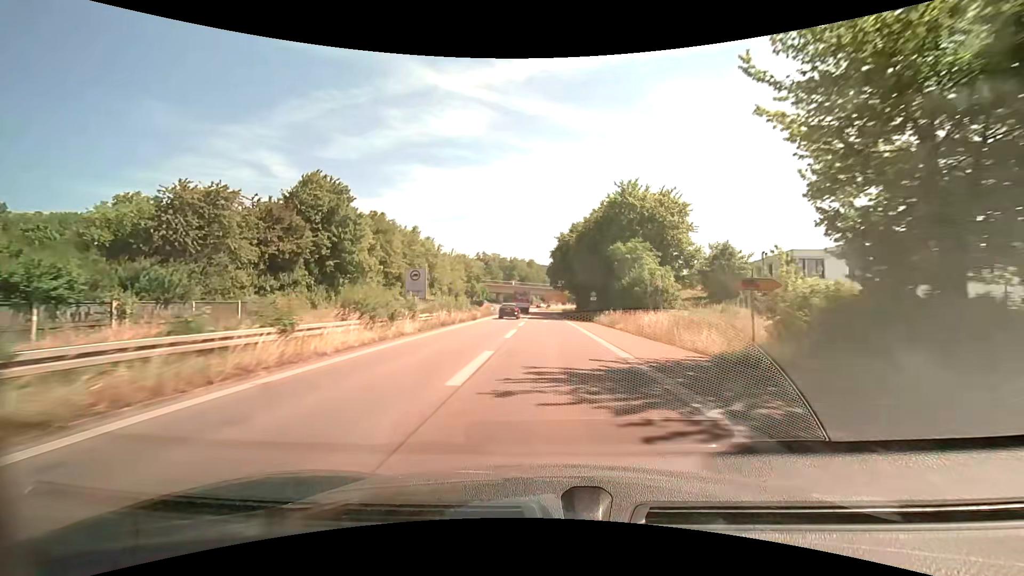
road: trunk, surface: asphalt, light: Day
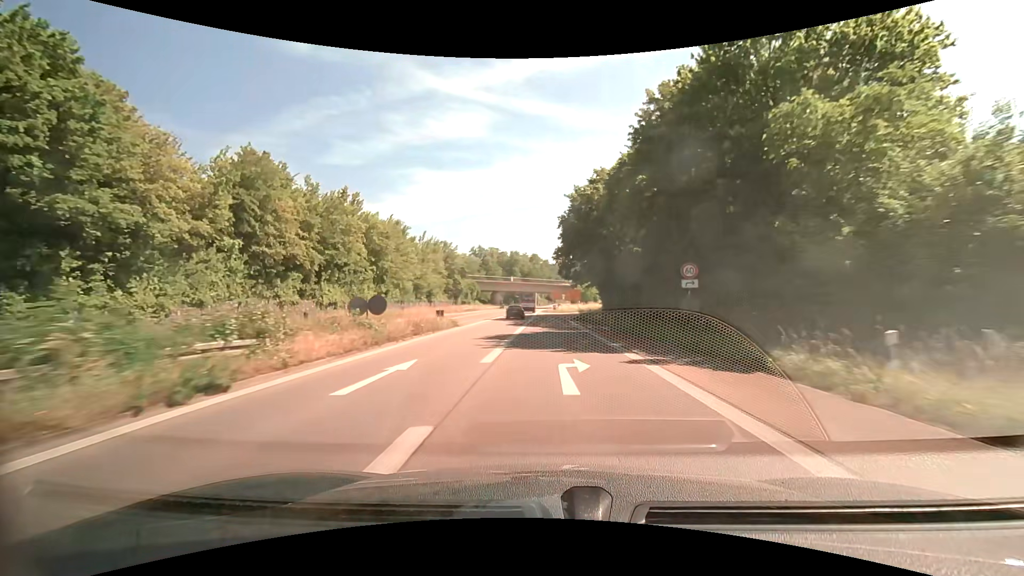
(-0.2, +32.7) m; -1°
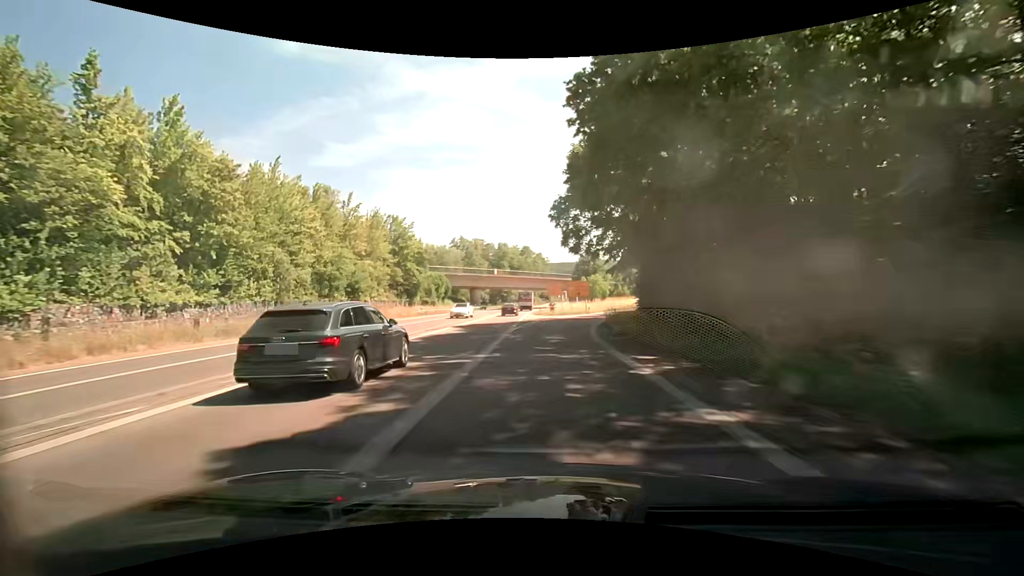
(0.0, +31.6) m; +1°
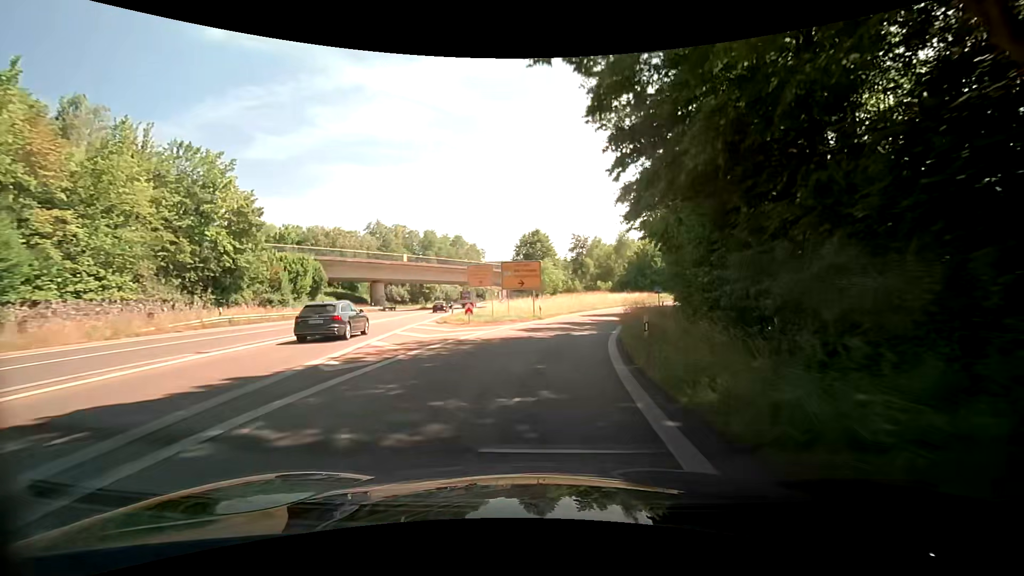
(+1.4, +30.8) m; +6°
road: trunk_link
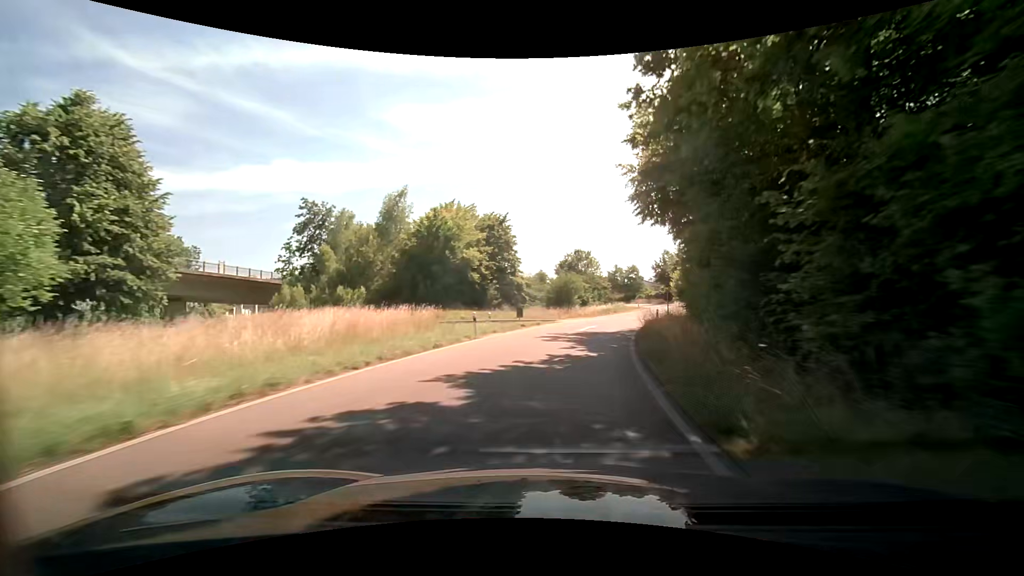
(+9.9, +50.1) m; +24°
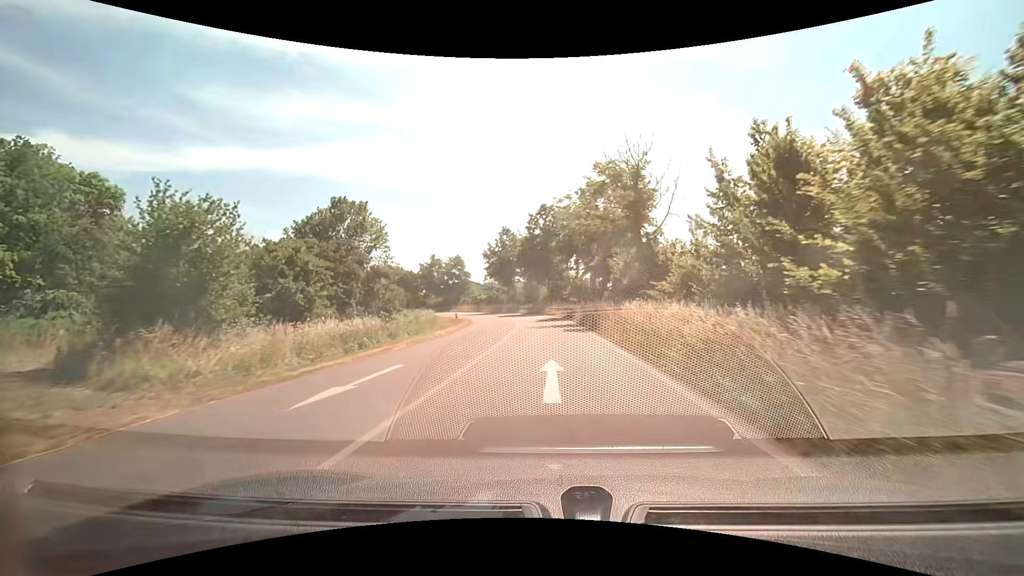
(+8.5, +46.9) m; +20°
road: primary_link
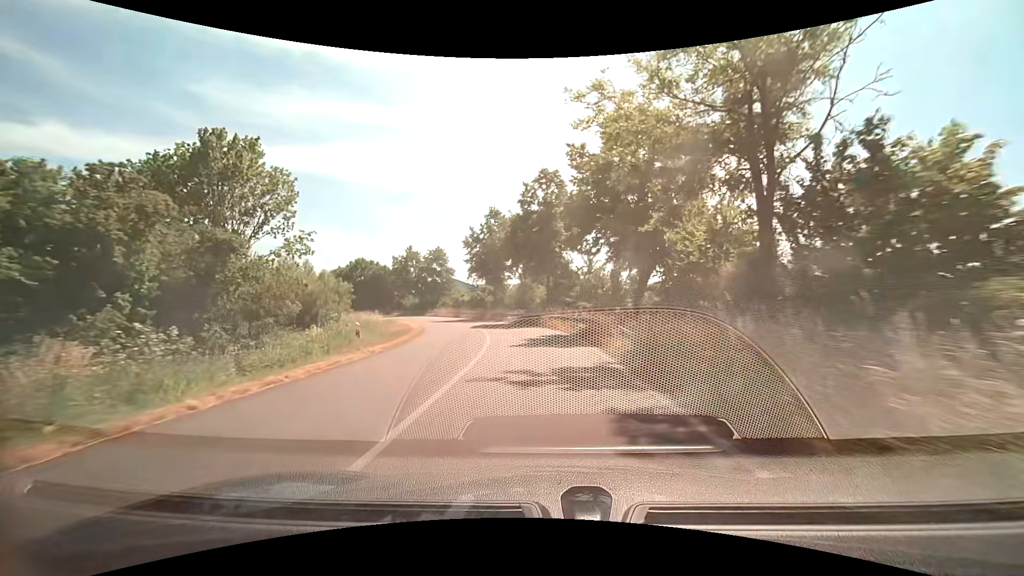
(0.0, +17.5) m; 0°
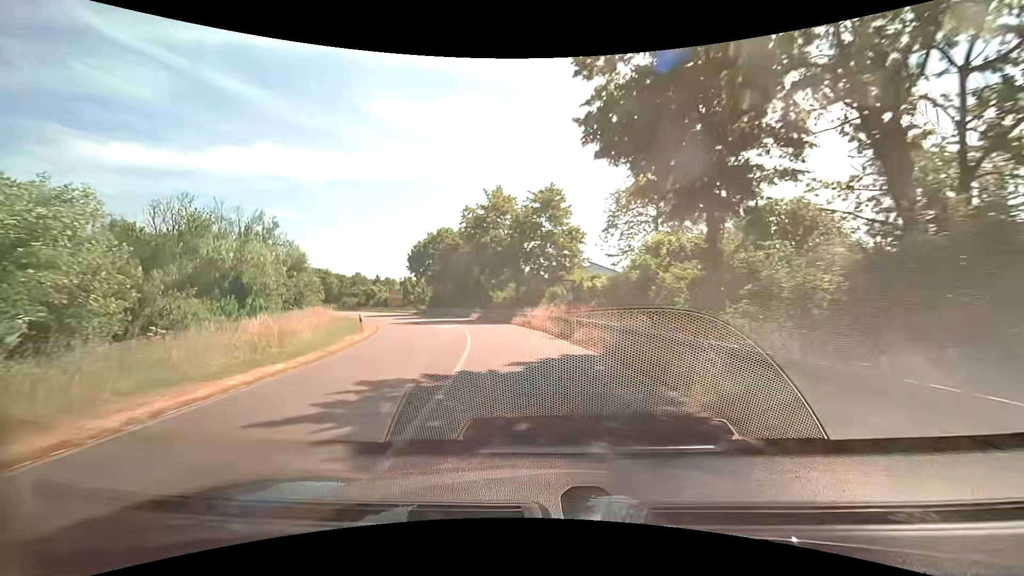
(-5.2, +42.4) m; -17°
